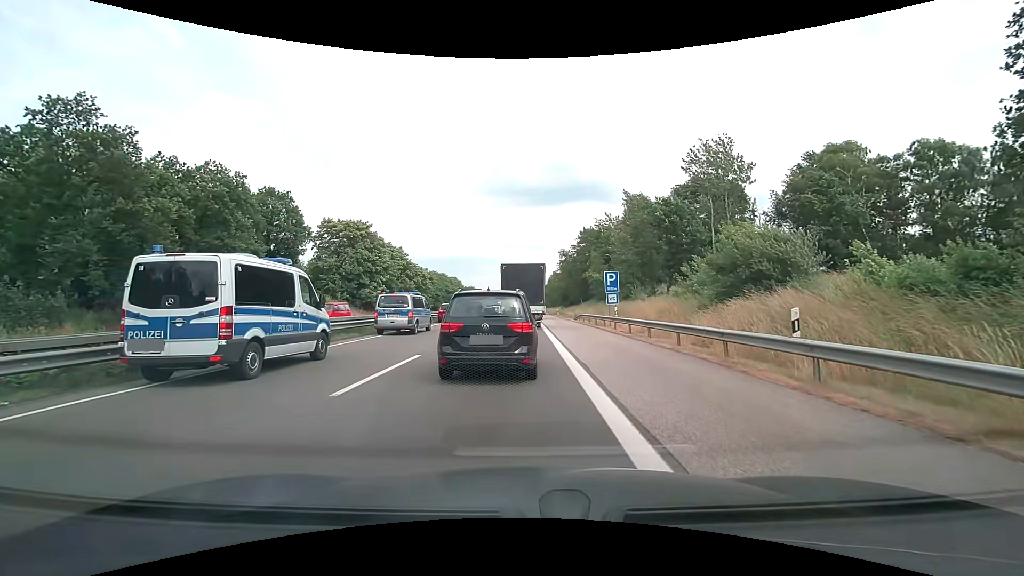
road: motorway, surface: asphalt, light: Day
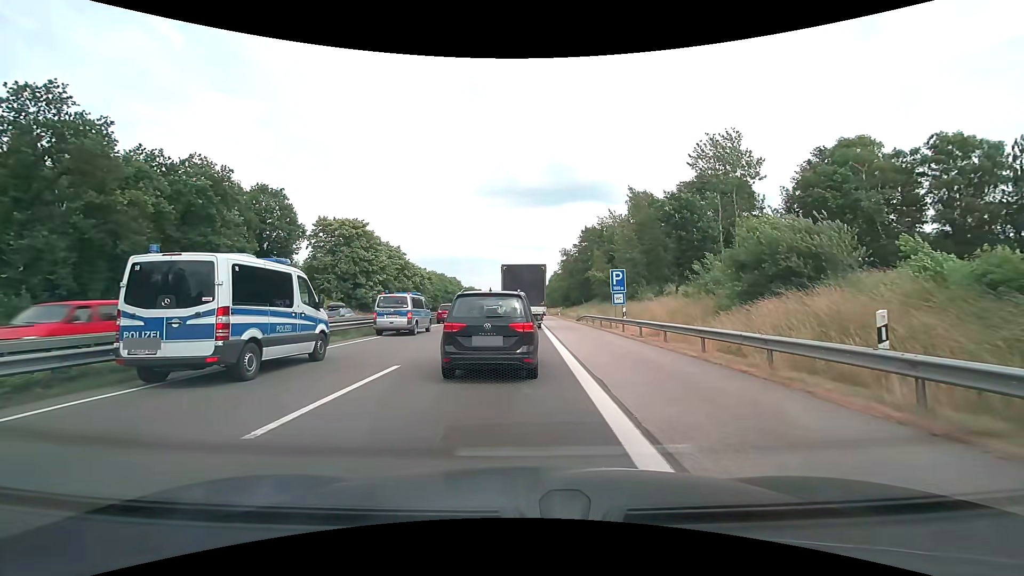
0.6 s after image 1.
(0.0, +2.3) m; +1°
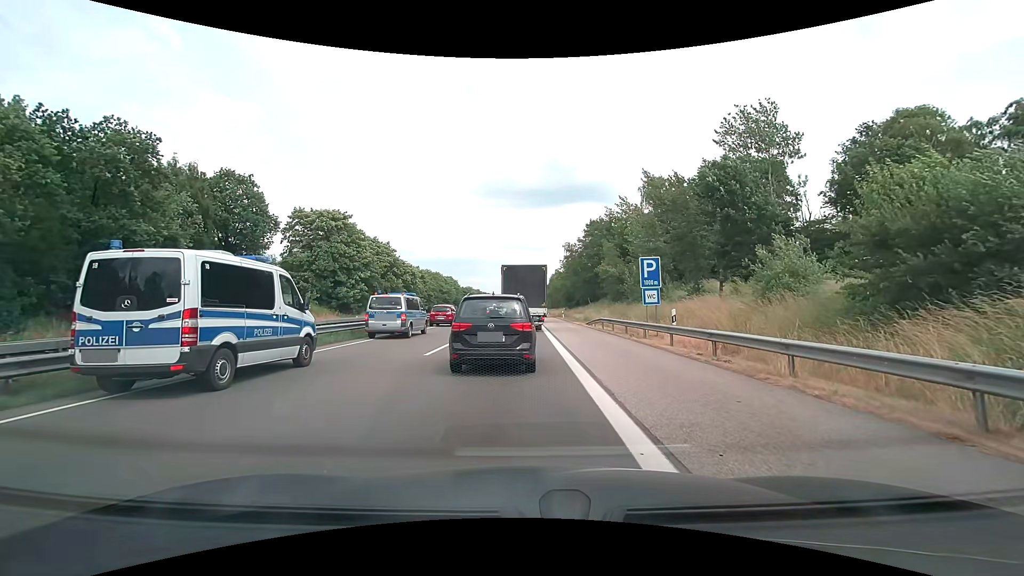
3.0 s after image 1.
(0.0, +8.8) m; -1°
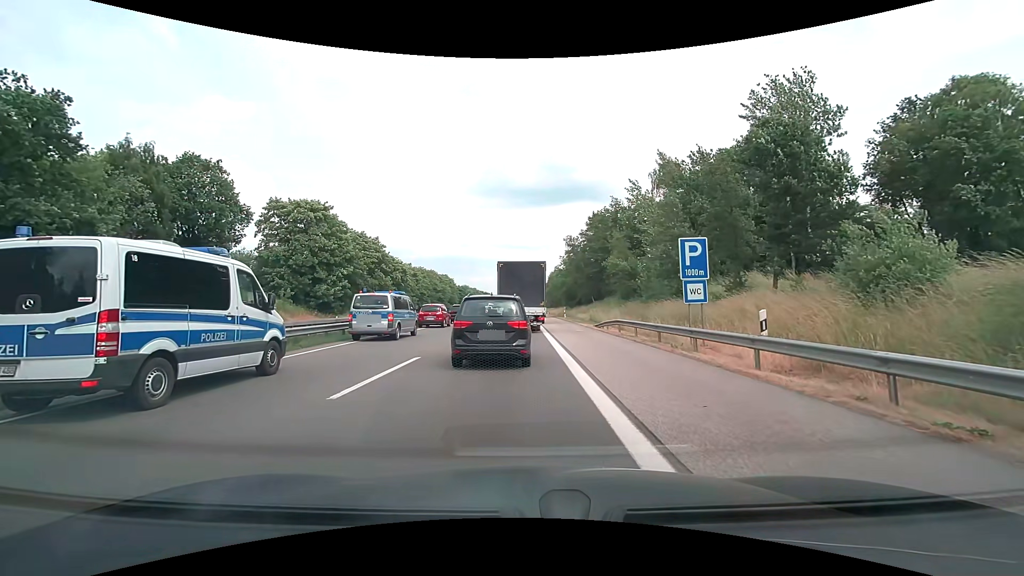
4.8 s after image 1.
(+0.2, +6.8) m; +2°
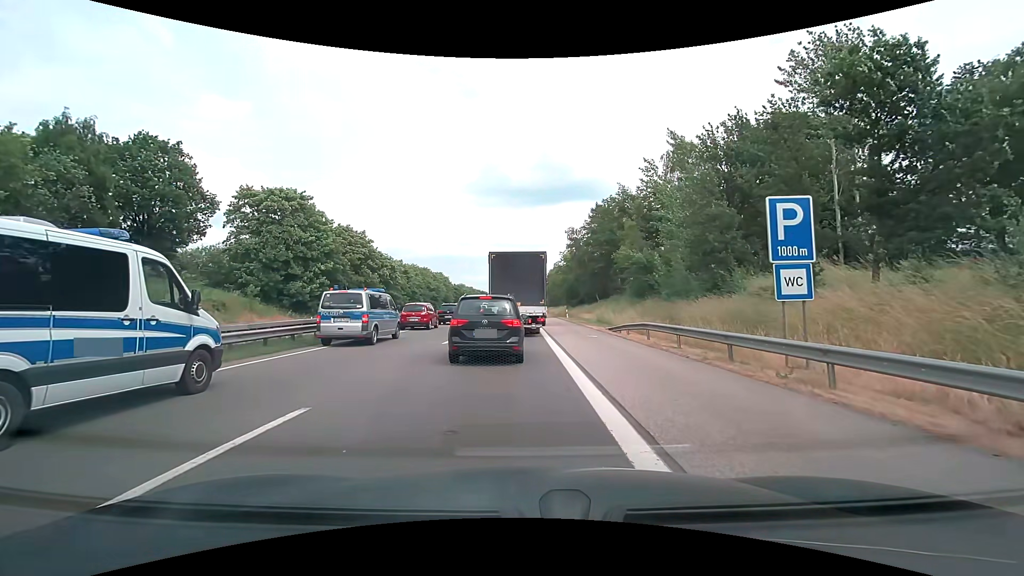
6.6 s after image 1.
(-0.1, +6.8) m; 0°
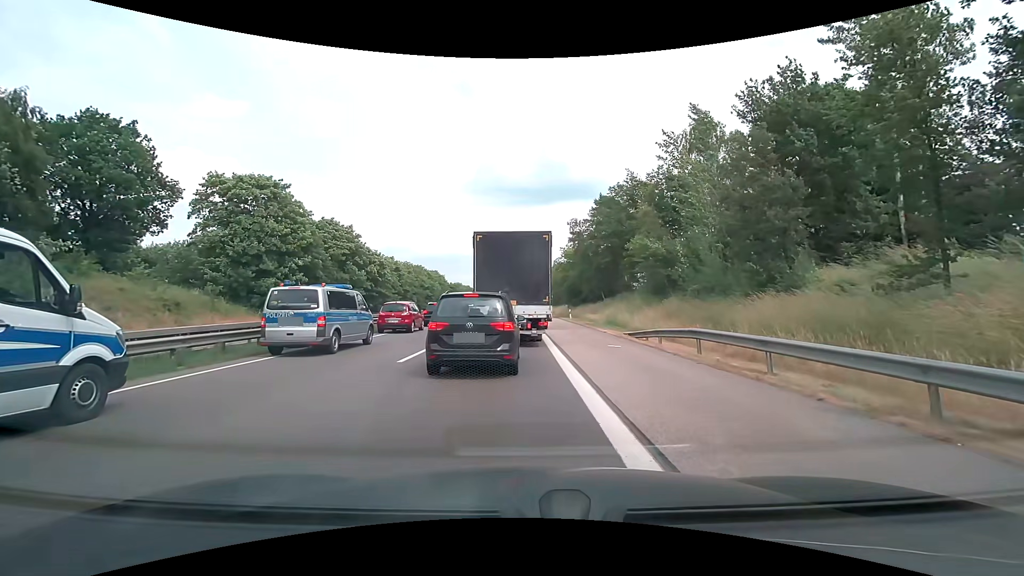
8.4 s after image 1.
(0.0, +6.1) m; 0°
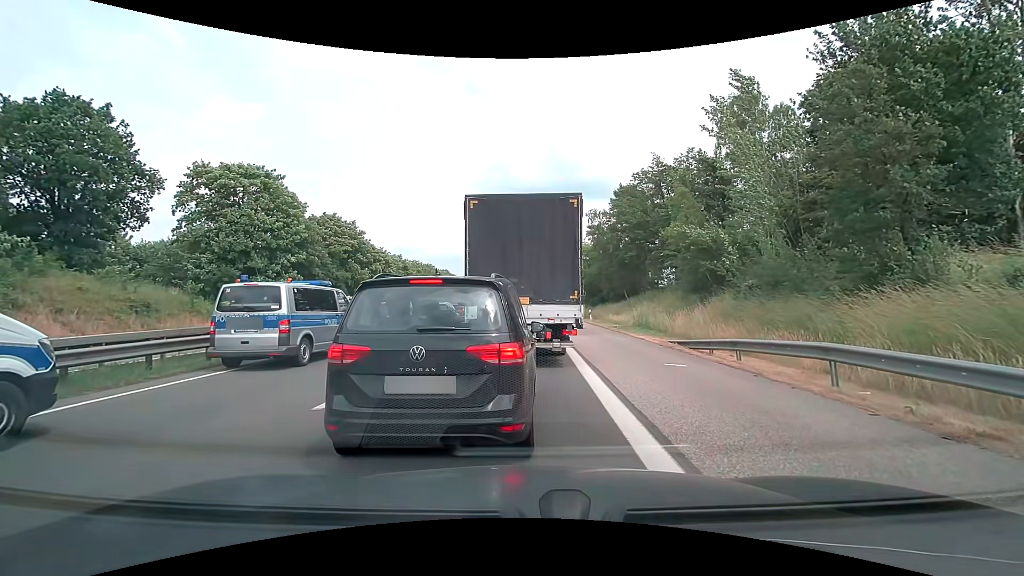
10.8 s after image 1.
(-0.1, +5.2) m; 0°
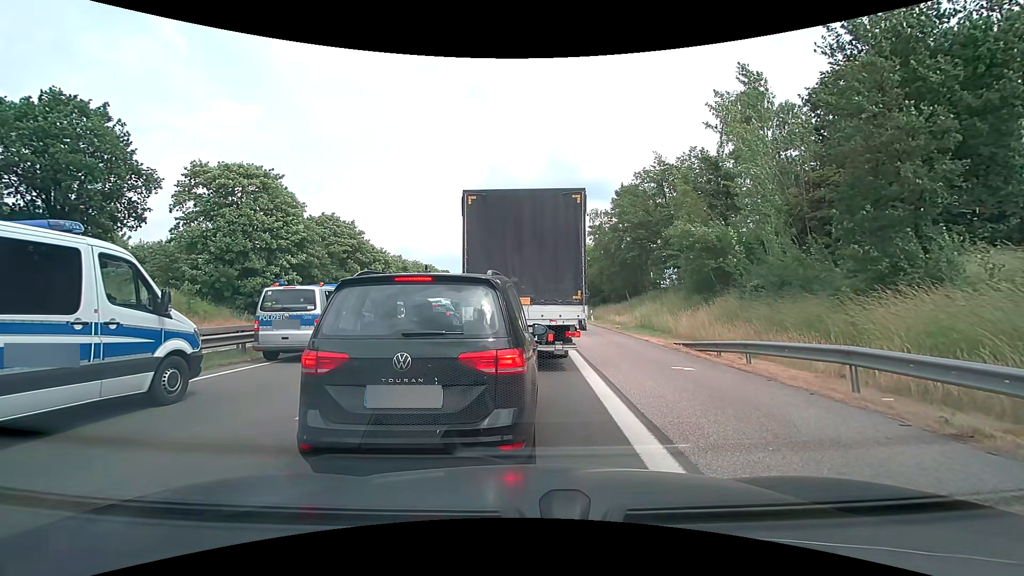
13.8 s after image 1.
(0.0, +0.5) m; 0°
